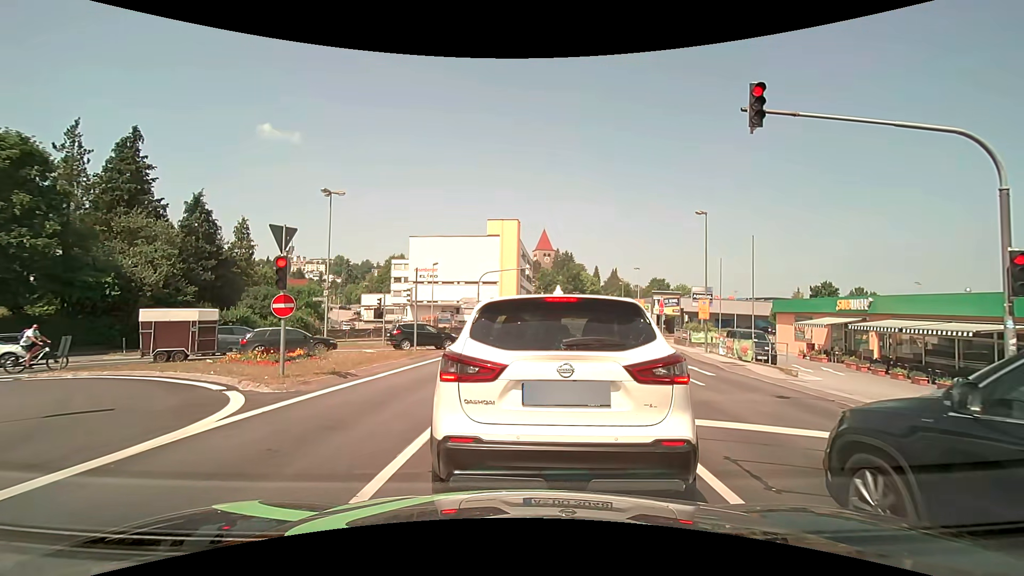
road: tertiary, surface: asphalt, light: Day
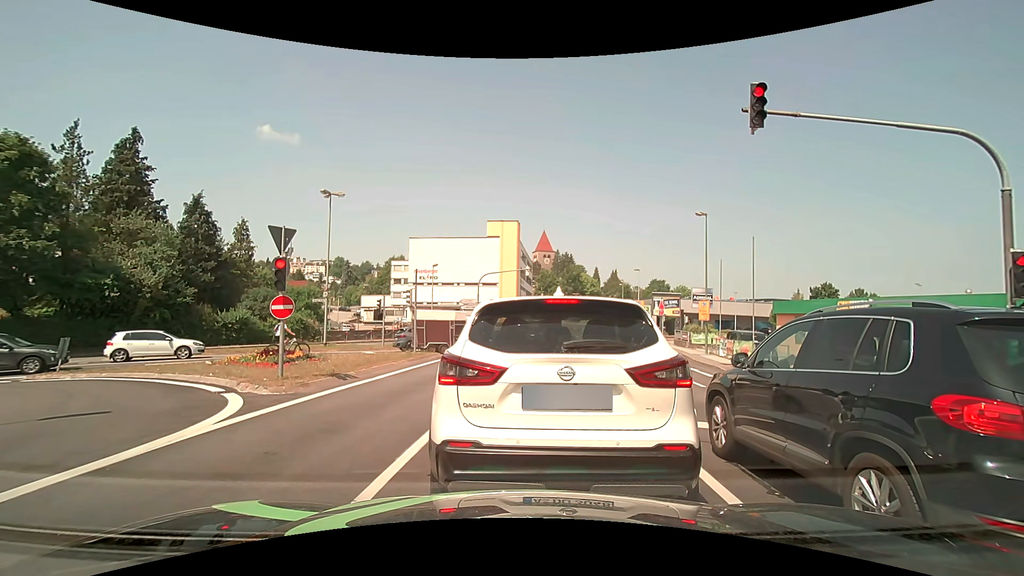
(0.0, +0.1) m; 0°
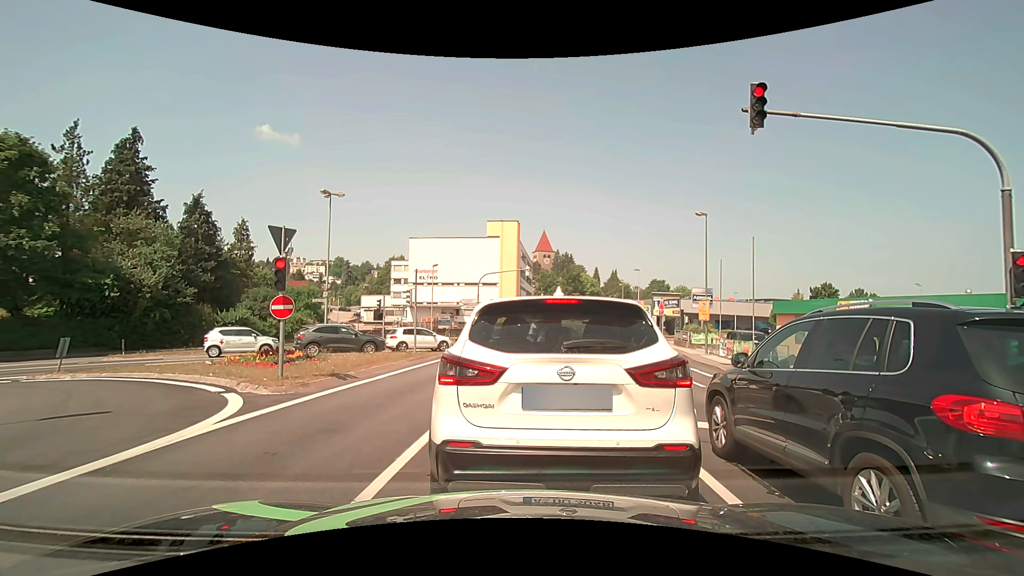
(0.0, 0.0) m; 0°
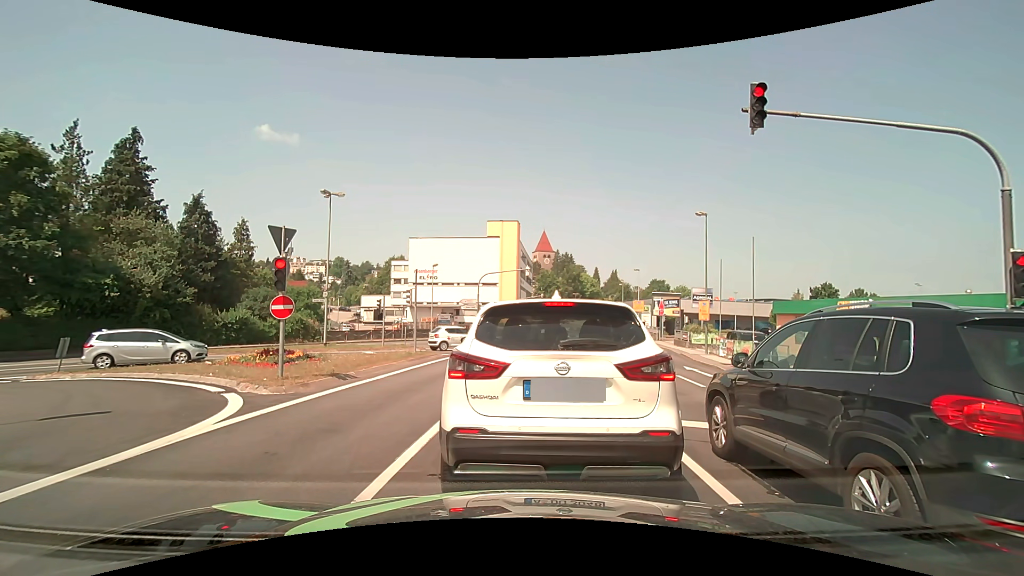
(0.0, 0.0) m; 0°
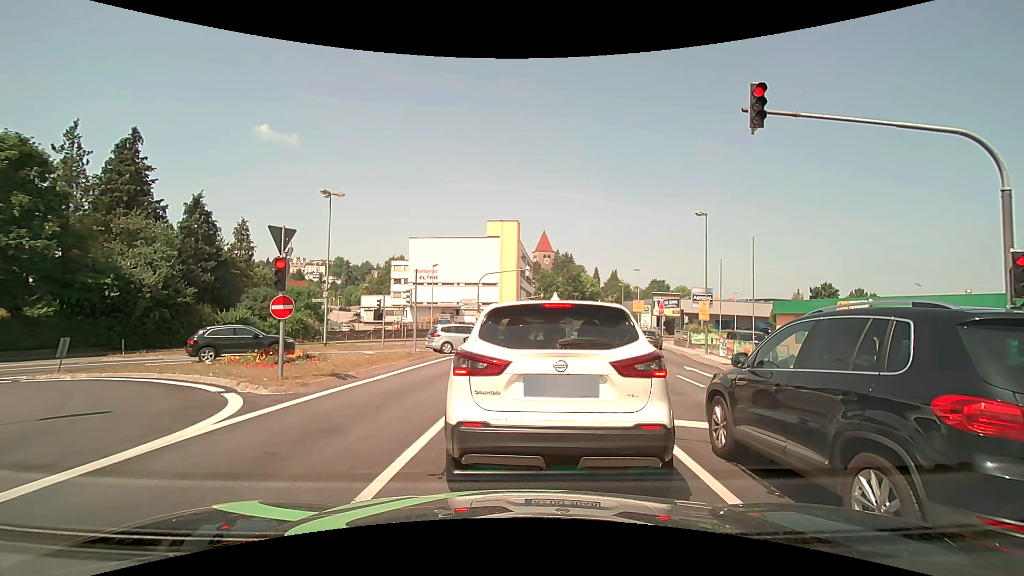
(0.0, 0.0) m; 0°
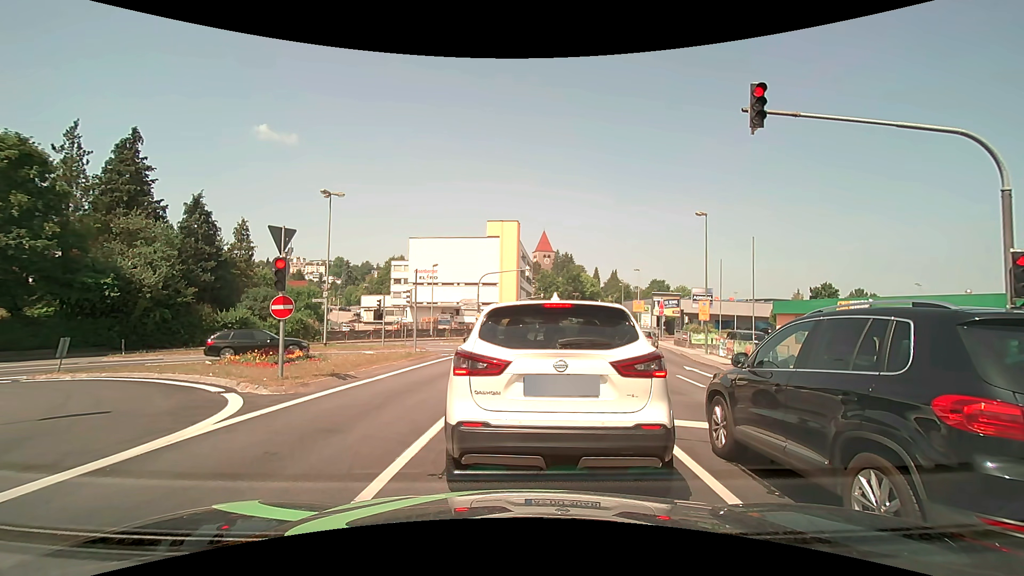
(0.0, 0.0) m; 0°
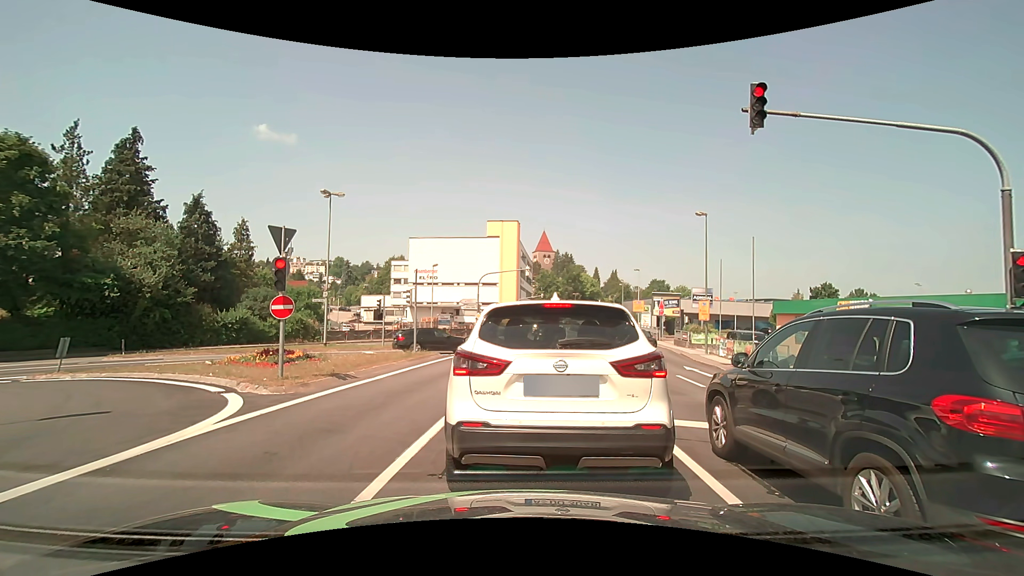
(0.0, 0.0) m; 0°
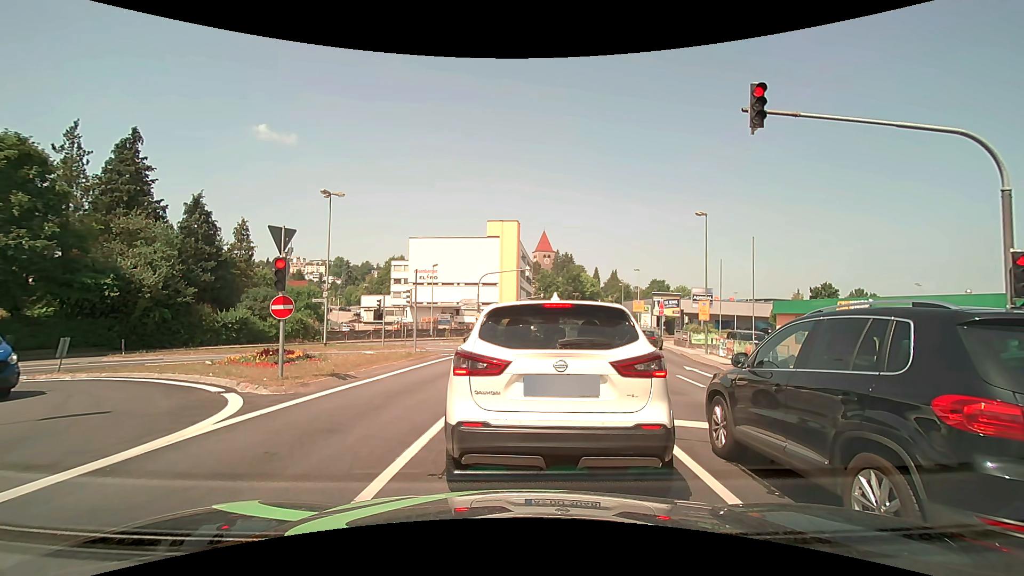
(0.0, 0.0) m; 0°
(0, +10) (0, +20) (+1, +30) (-3, +39) (-13, +40) (-22, +36) (-28, +28) (-34, +20) (-40, +12) (-45, +3) m
